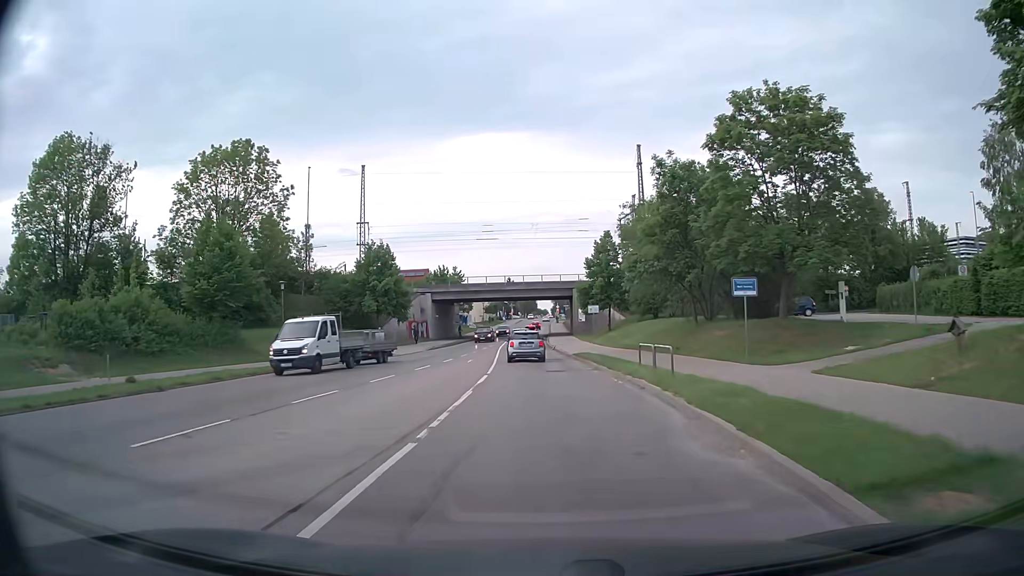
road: secondary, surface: asphalt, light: Day
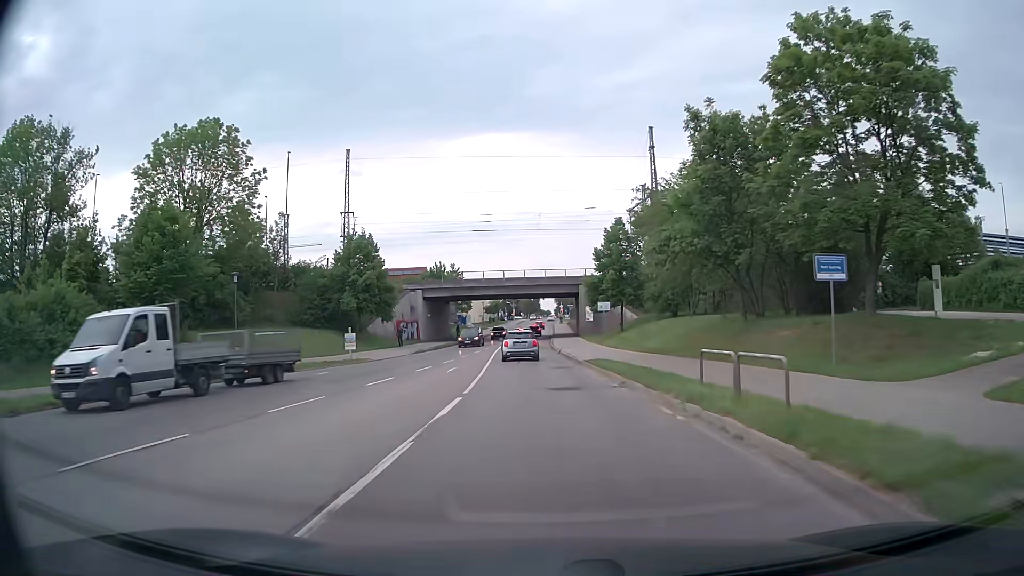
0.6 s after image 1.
(0.0, +7.6) m; 0°
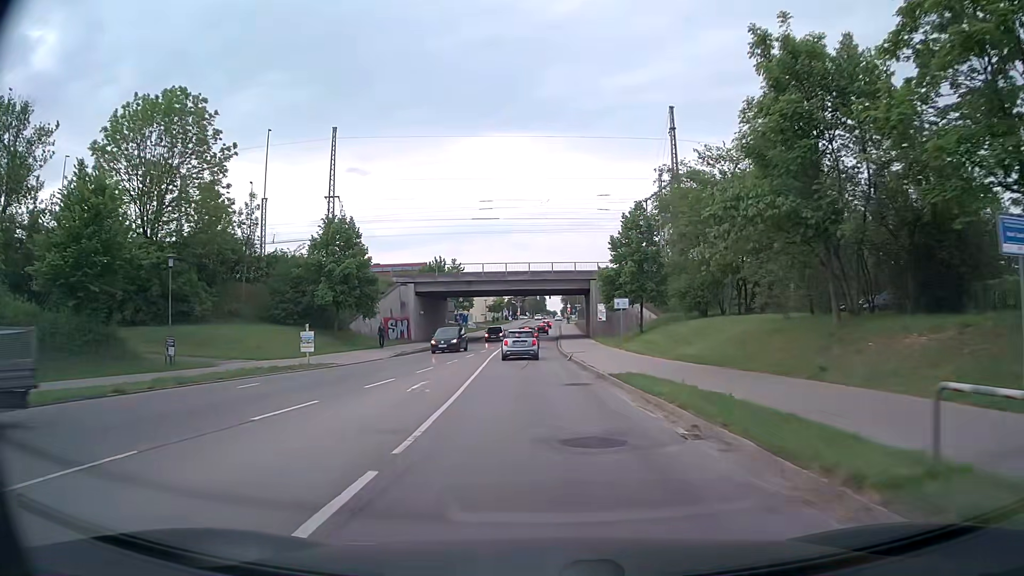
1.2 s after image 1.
(-0.1, +7.8) m; -1°
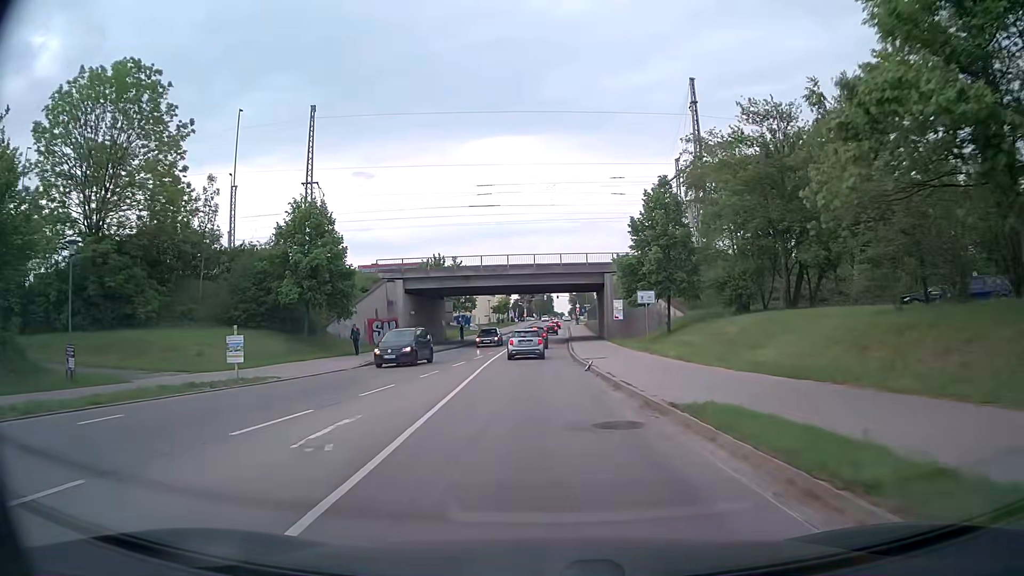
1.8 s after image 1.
(0.0, +8.0) m; 0°
